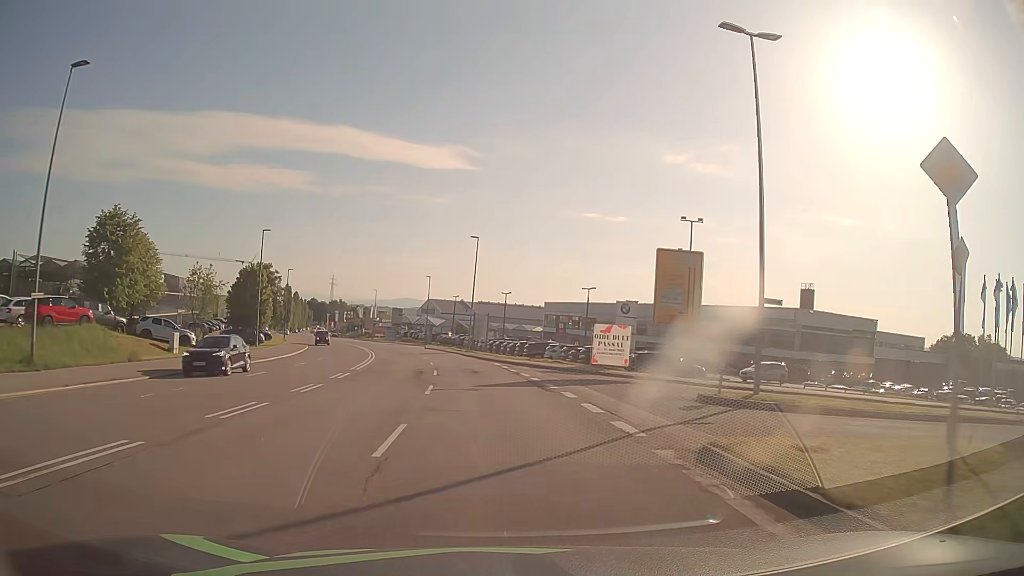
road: secondary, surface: asphalt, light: Day
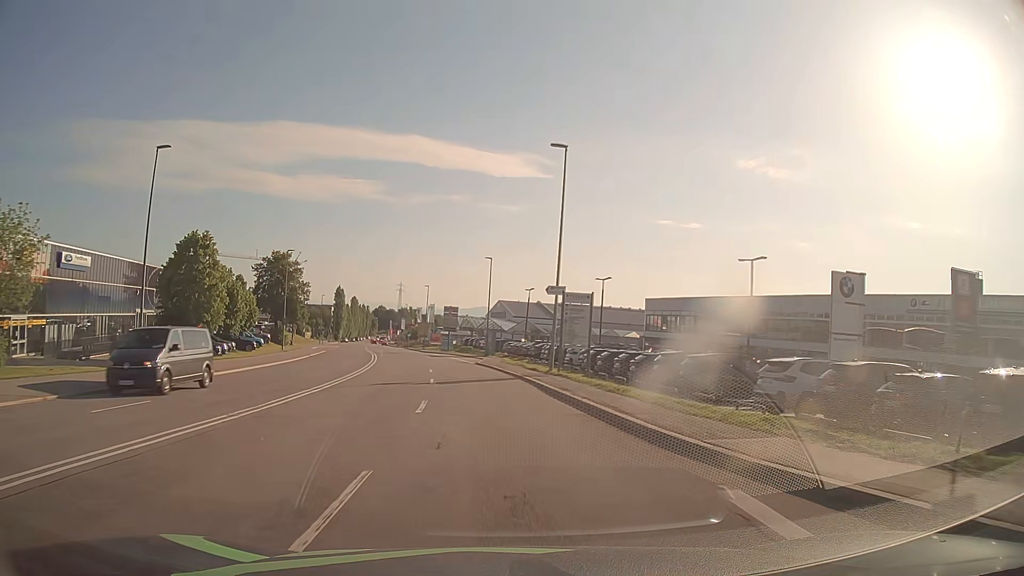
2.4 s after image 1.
(-1.6, +30.5) m; -6°
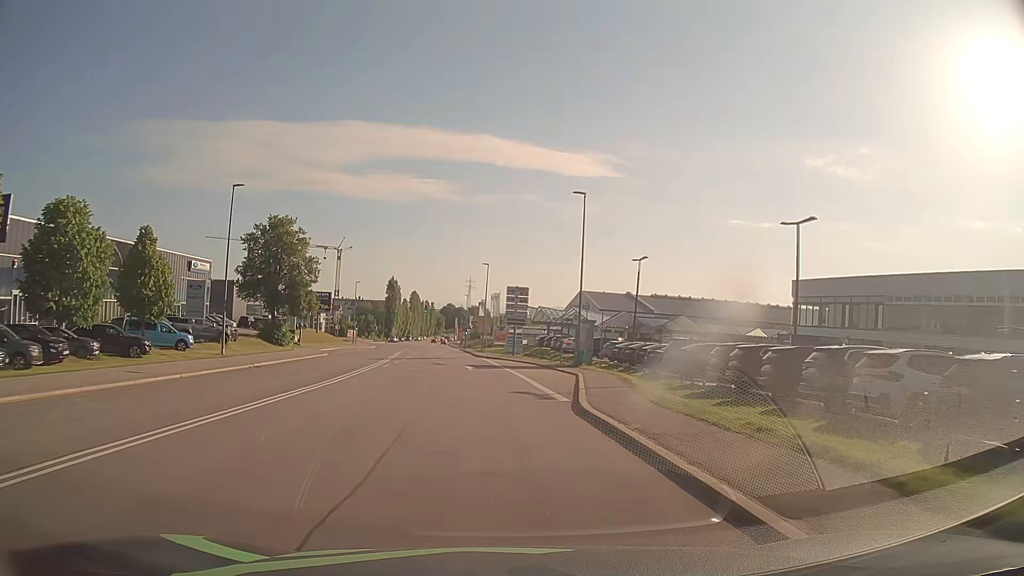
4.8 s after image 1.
(-1.8, +30.5) m; -6°
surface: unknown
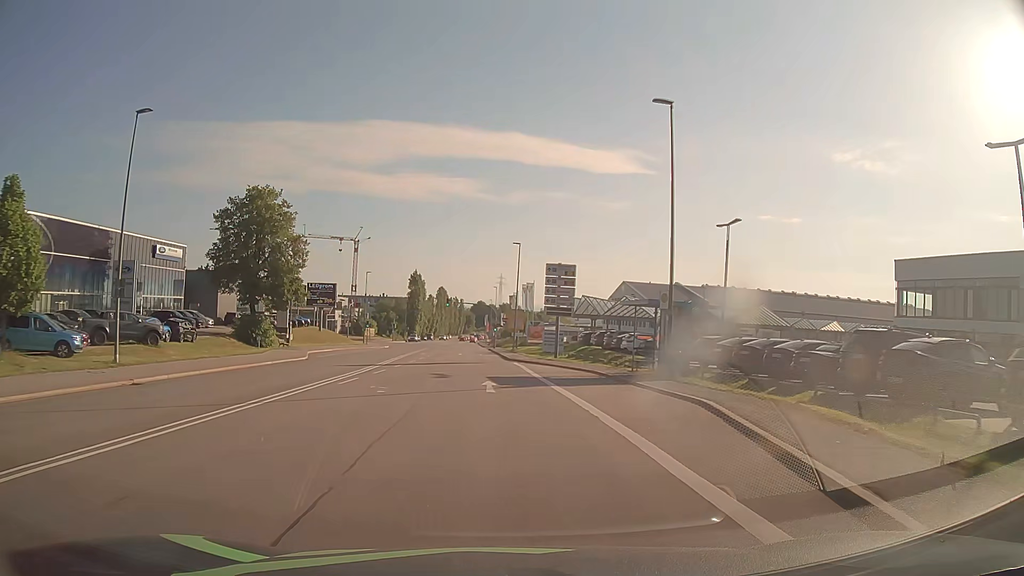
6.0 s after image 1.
(-0.4, +15.3) m; -3°
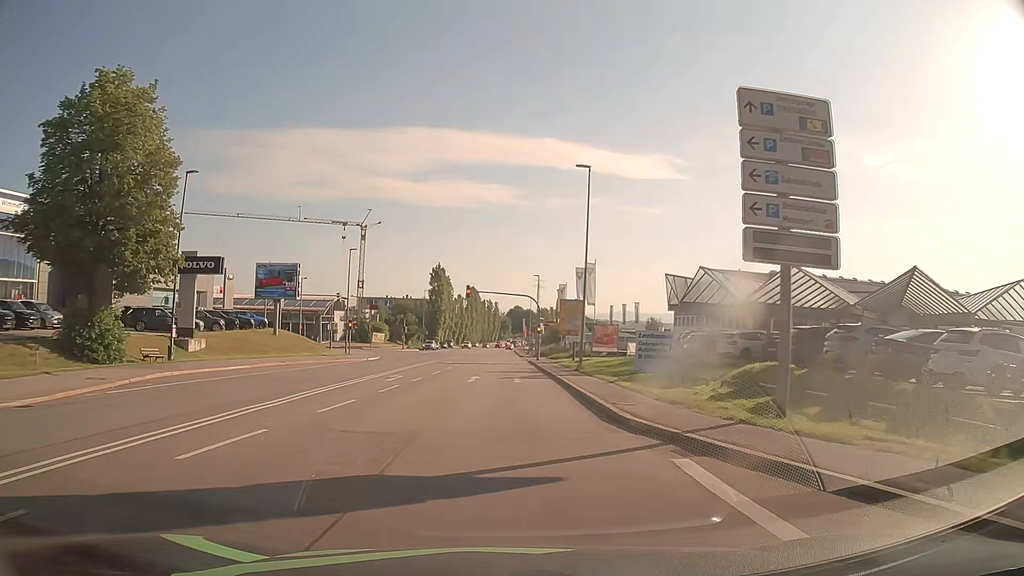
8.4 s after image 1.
(-1.1, +30.6) m; -3°
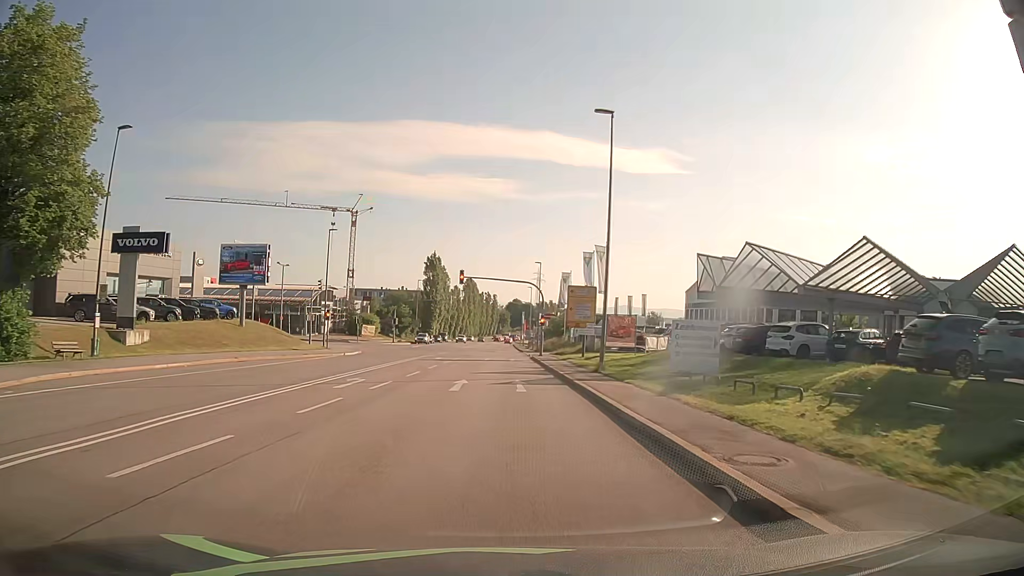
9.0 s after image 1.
(0.0, +7.6) m; 0°
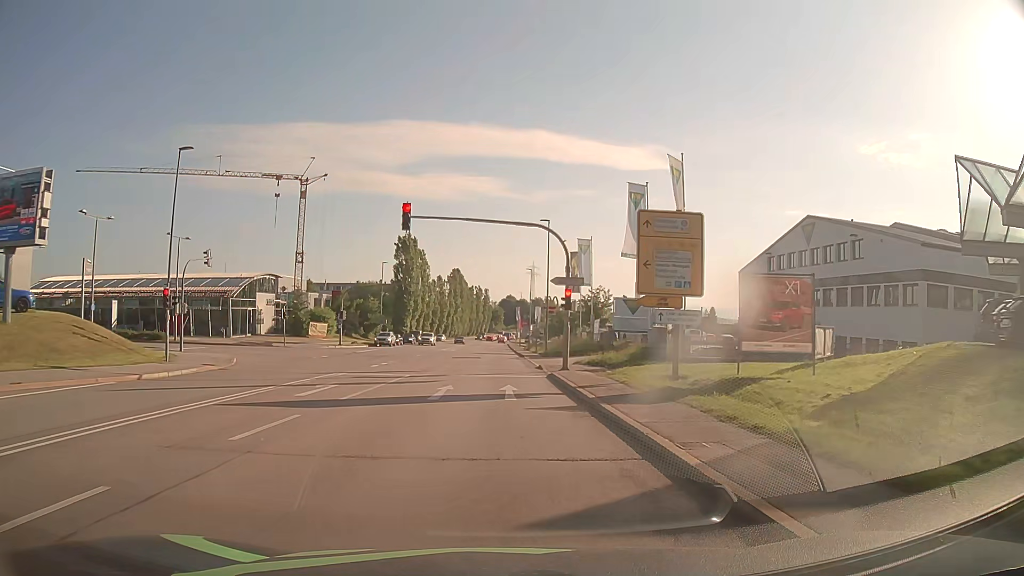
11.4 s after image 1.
(+0.3, +26.9) m; +1°
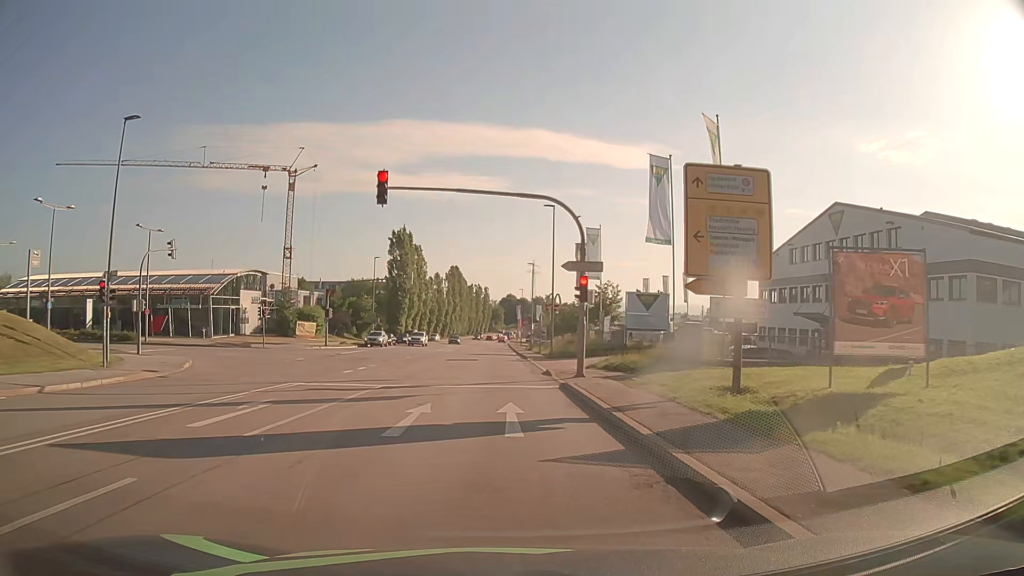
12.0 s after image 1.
(0.0, +5.4) m; 0°
(0, +10) (0, +20) (0, +30) (0, +40) (0, +50) (0, +60) (-1, +70) (-1, +80) (-1, +90) (-1, +100) m
